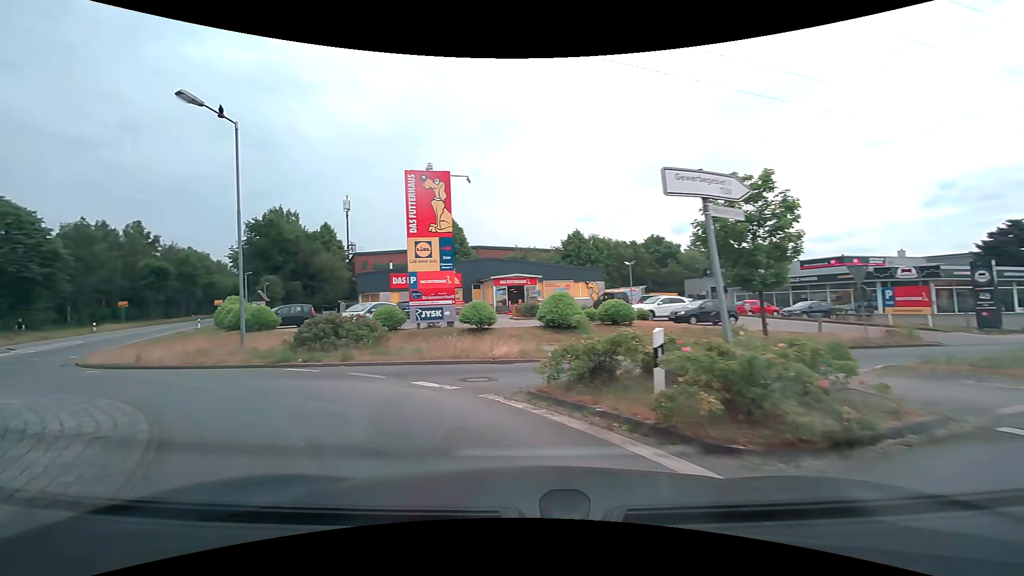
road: tertiary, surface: asphalt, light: Day
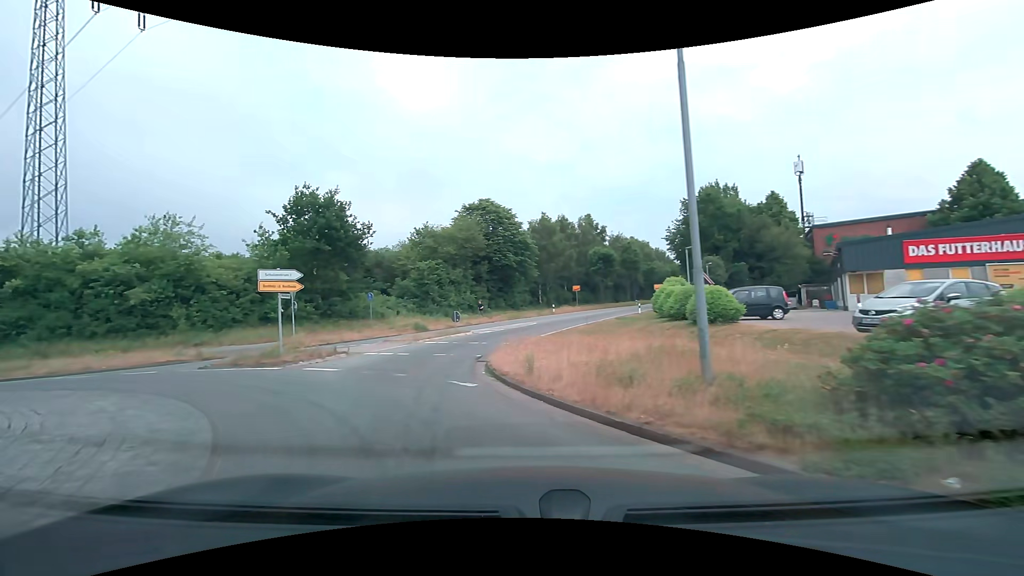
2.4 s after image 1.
(-4.4, +10.1) m; -46°
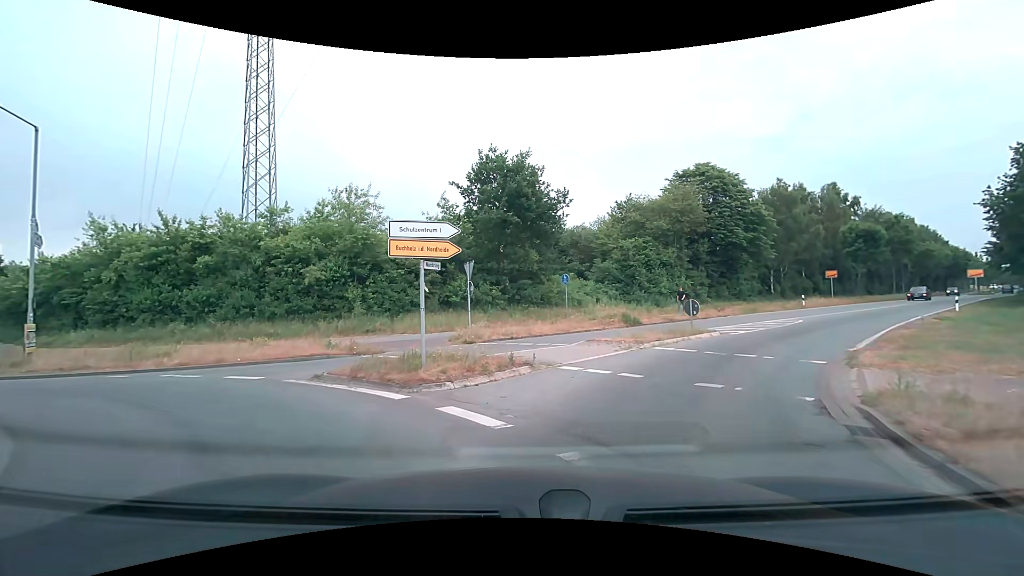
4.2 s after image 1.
(-2.1, +8.0) m; -24°
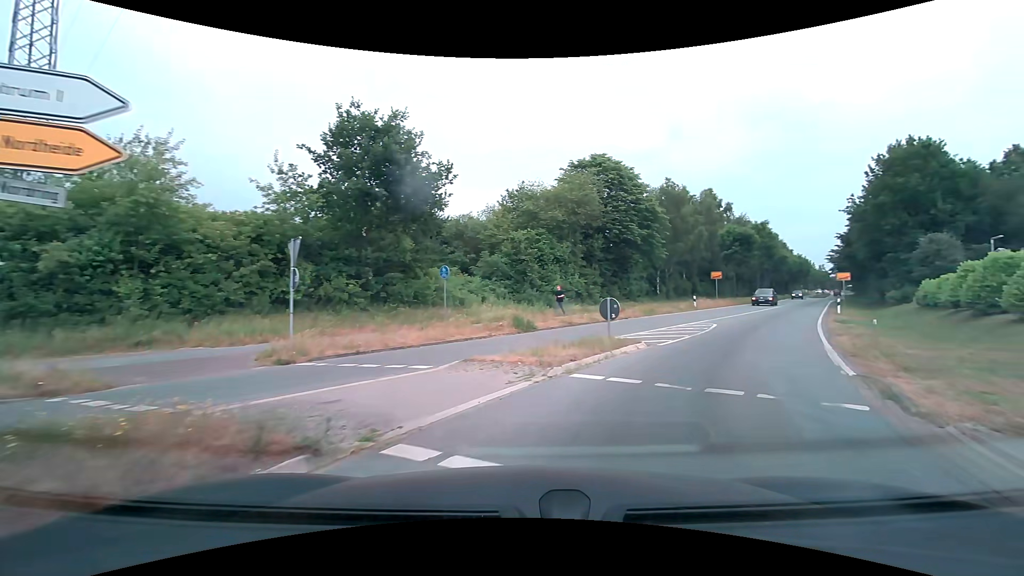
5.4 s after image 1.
(+0.3, +5.9) m; +11°
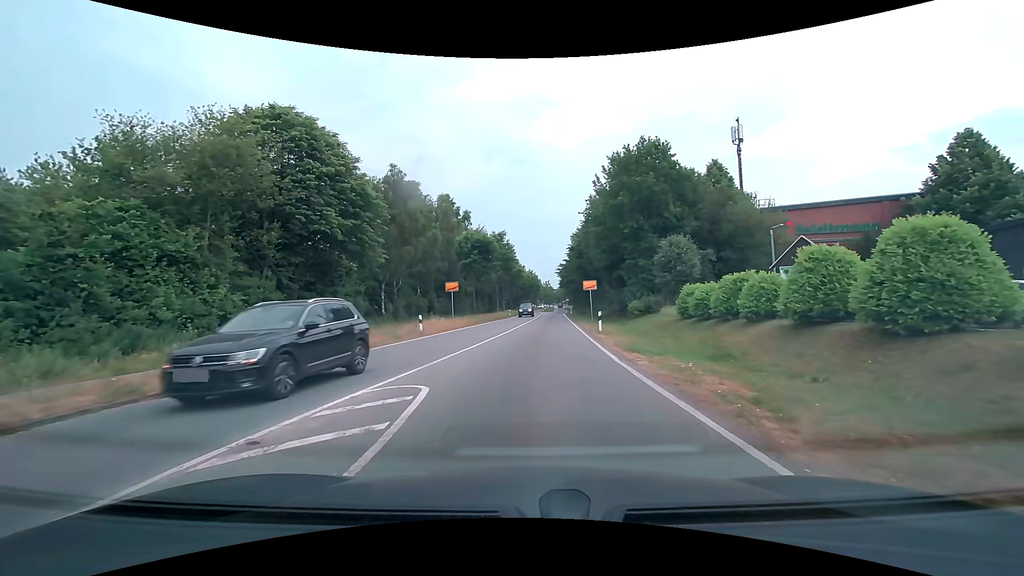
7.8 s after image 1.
(+4.9, +13.7) m; +29°
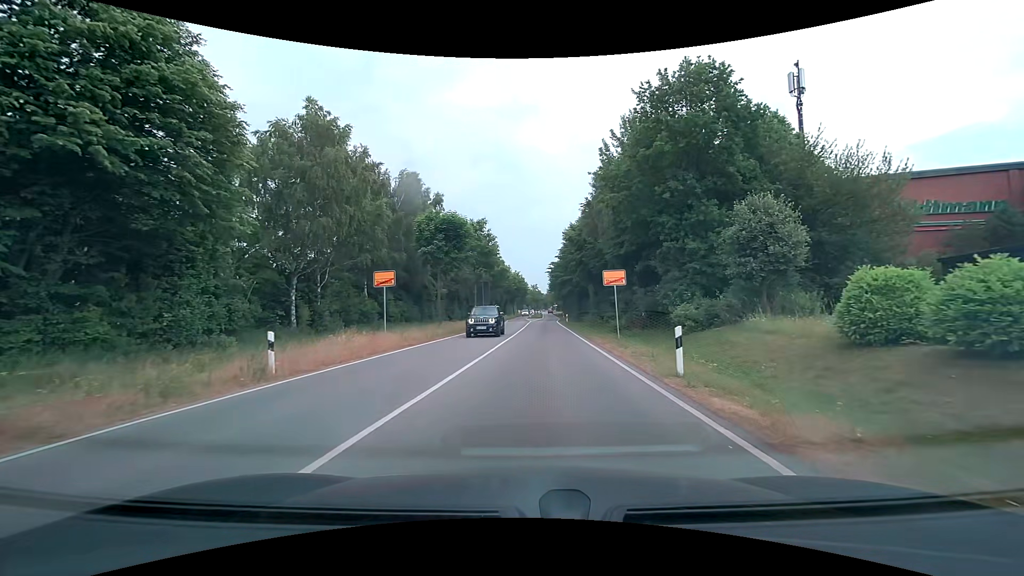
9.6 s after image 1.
(+0.2, +14.7) m; +2°
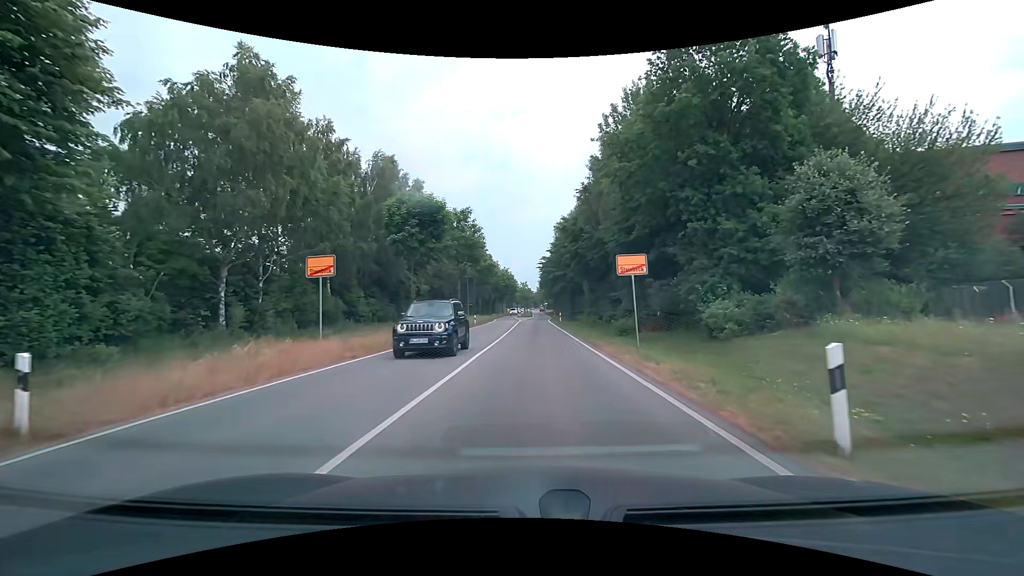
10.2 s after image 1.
(+0.1, +5.7) m; +1°
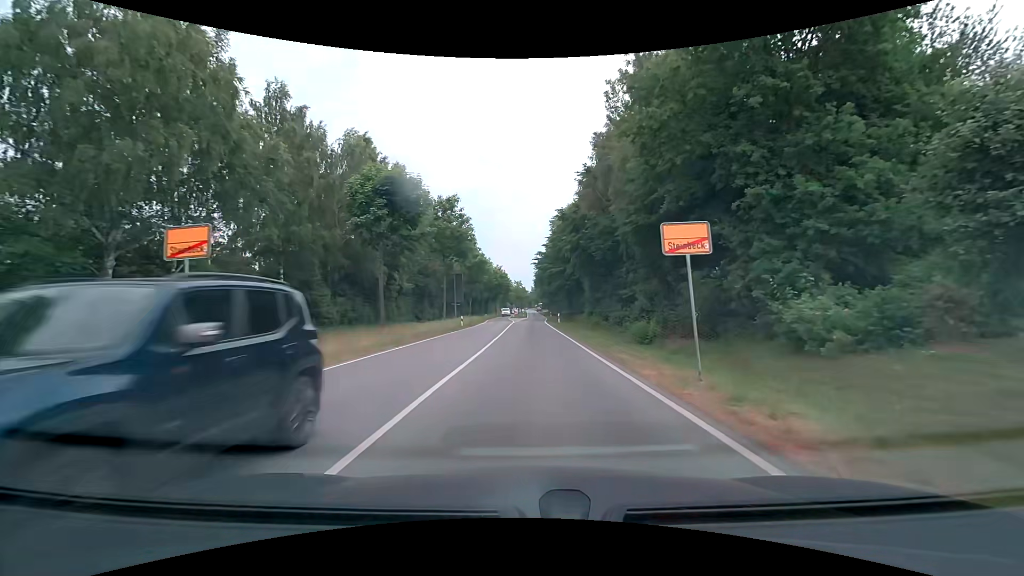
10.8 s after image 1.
(0.0, +6.1) m; +1°
(0, +10) (0, +20) (0, +30) (0, +40) (0, +50) (+1, +60) (+1, +70) (+1, +80) (+2, +90) (+2, +100) m
